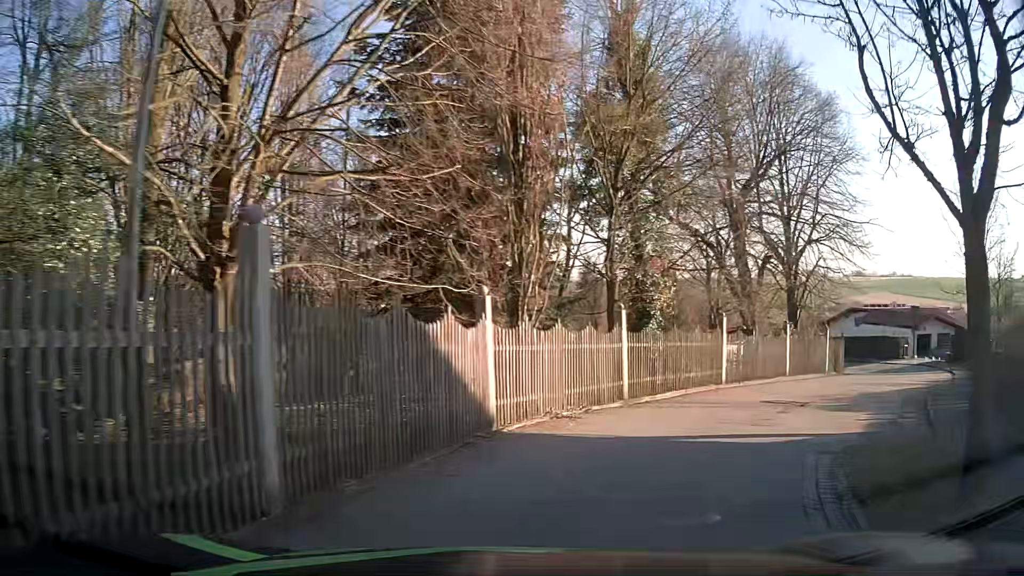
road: residential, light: Day
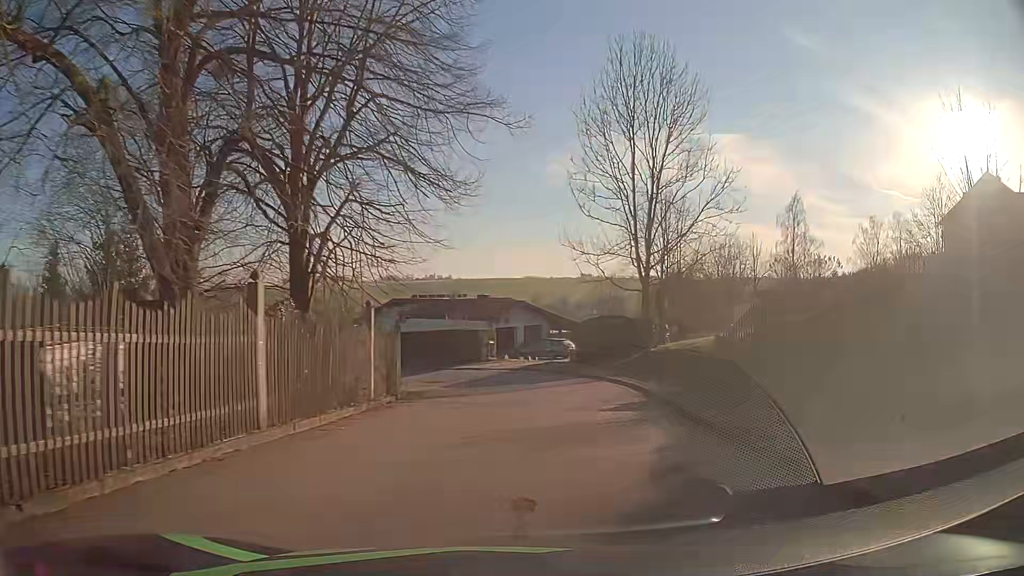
(+6.5, +16.3) m; +39°
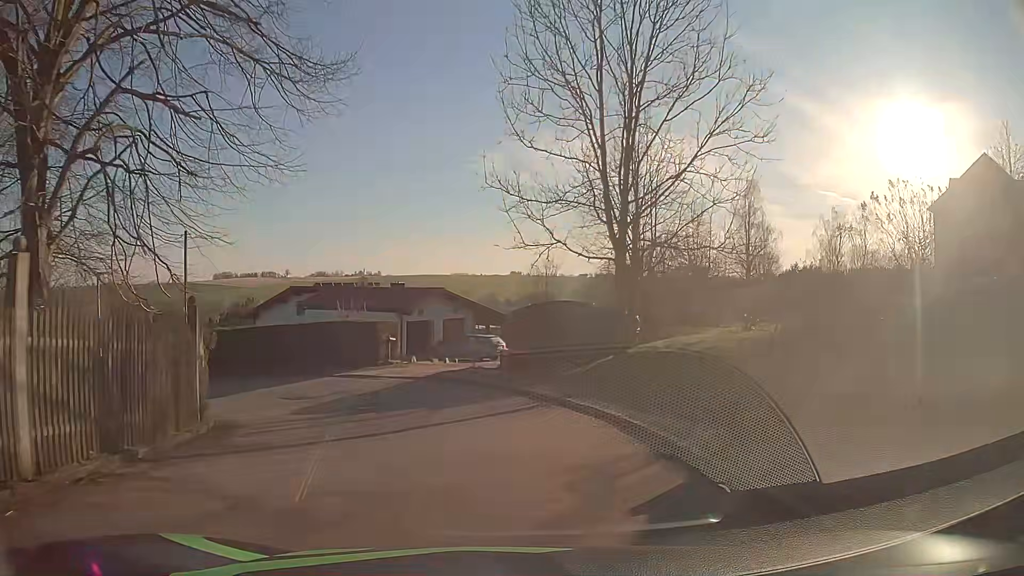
(+0.8, +9.5) m; +7°
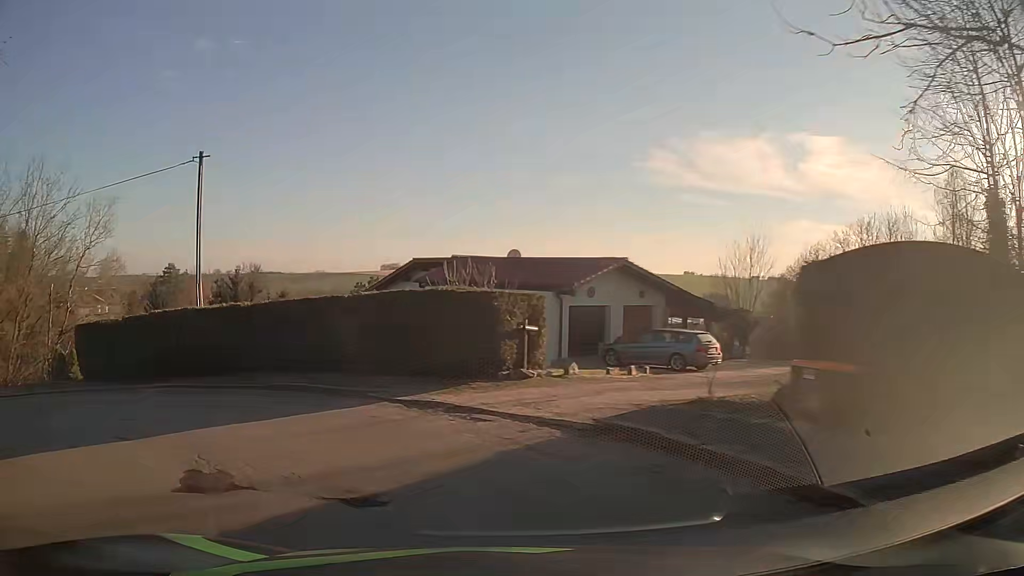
(-1.0, +12.8) m; -15°
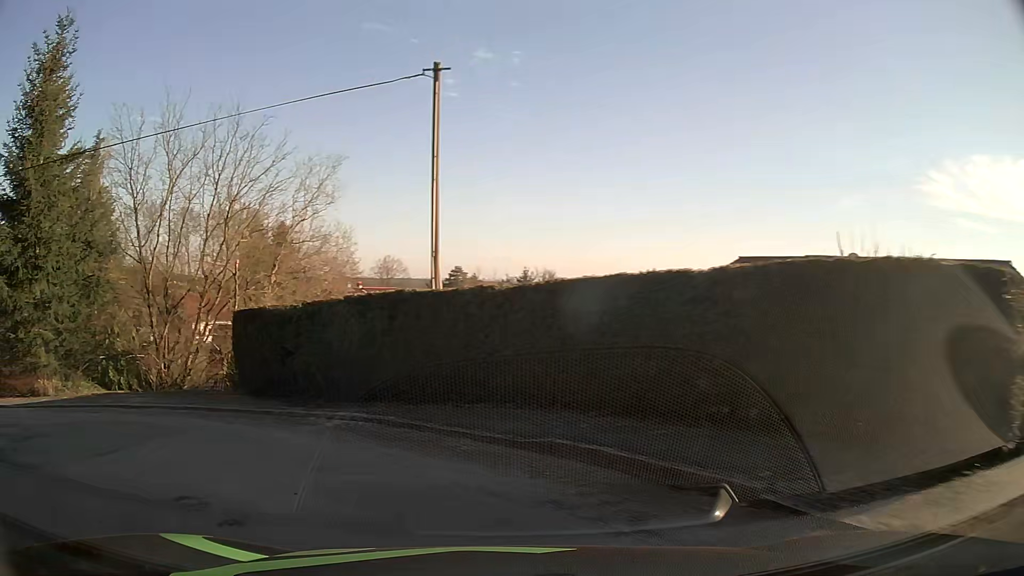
(-1.3, +7.1) m; -24°
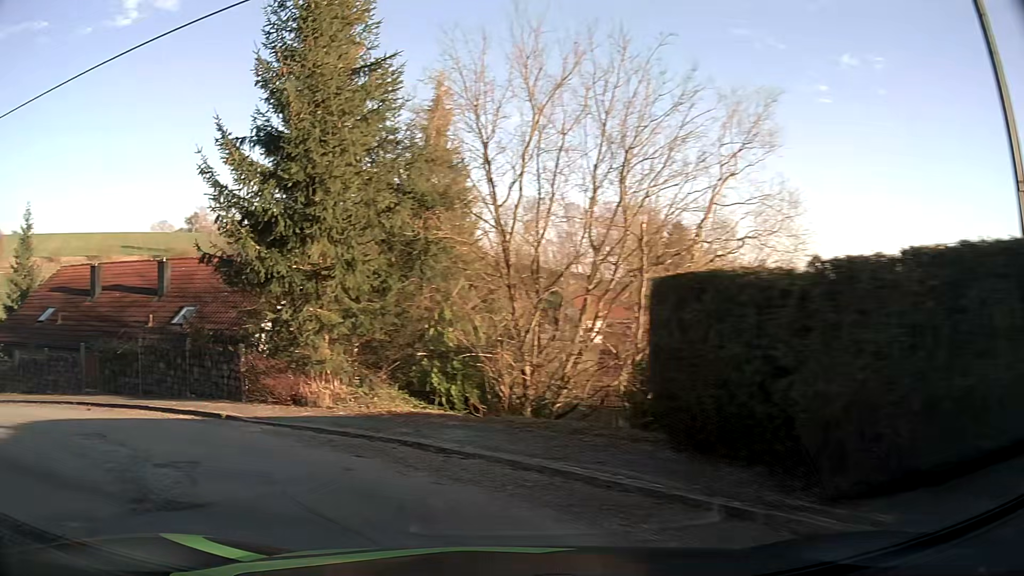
(-1.8, +6.4) m; -33°
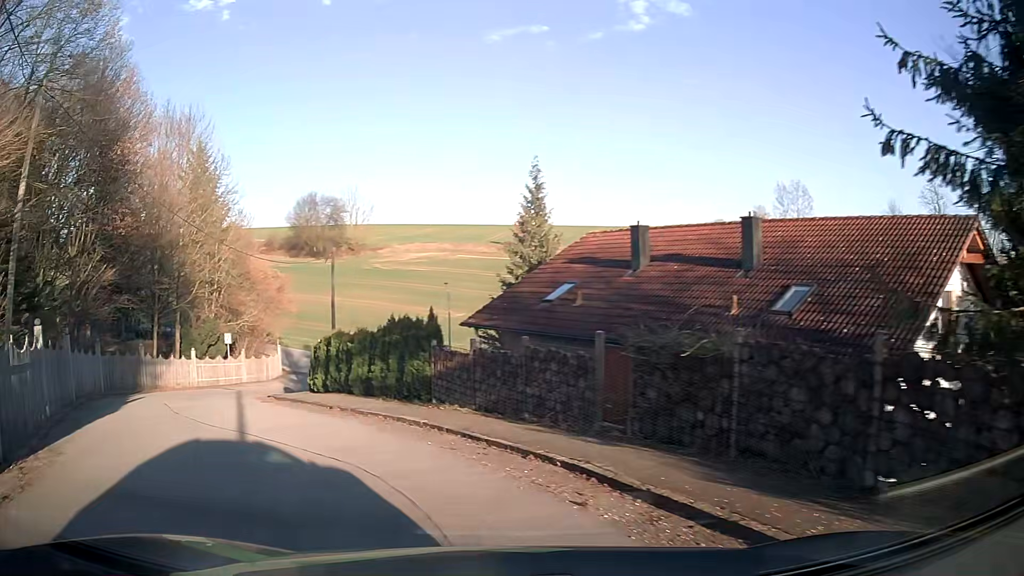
(-4.2, +9.0) m; -46°
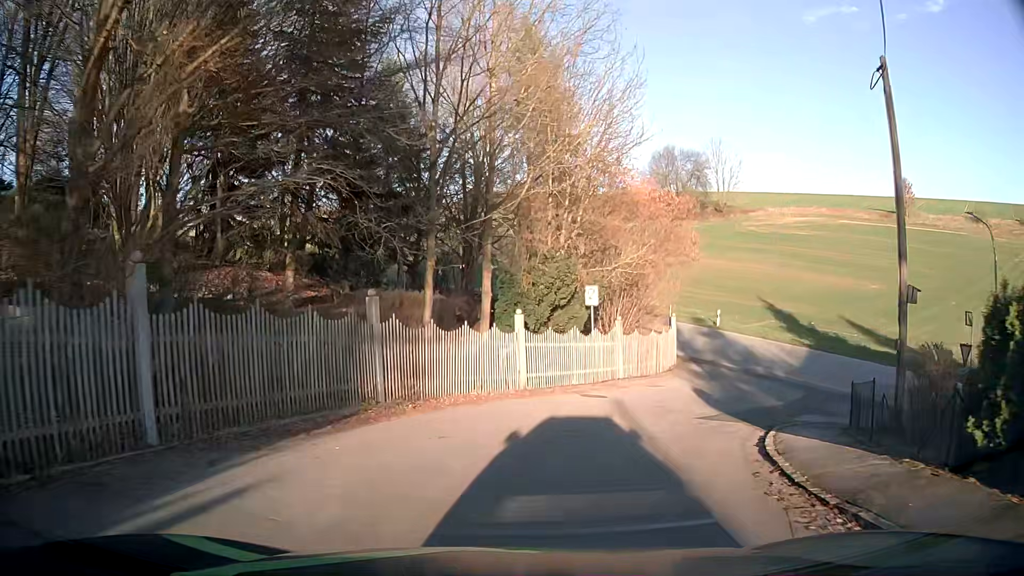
(-8.5, +18.7) m; -30°
